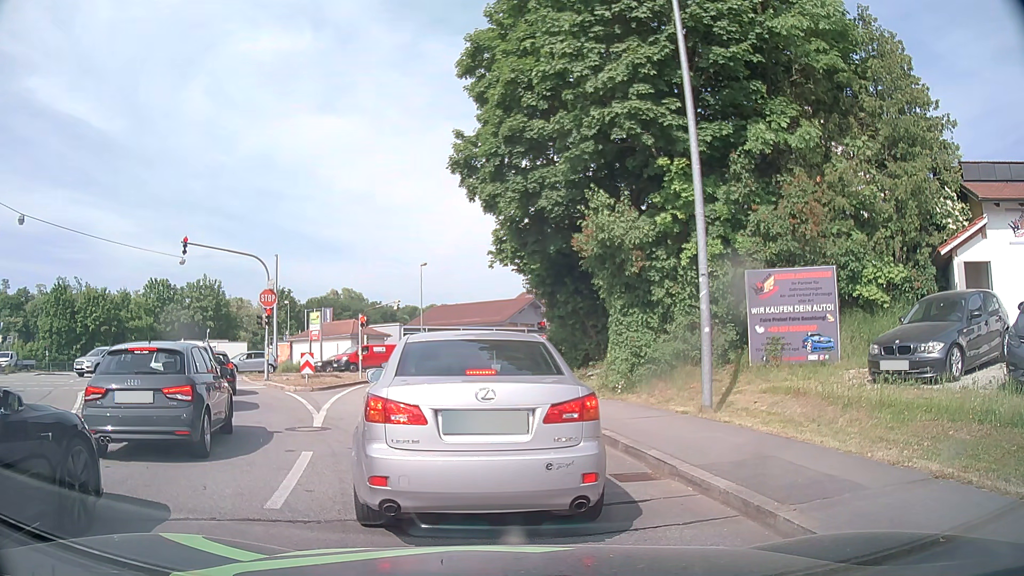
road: tertiary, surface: asphalt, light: Day
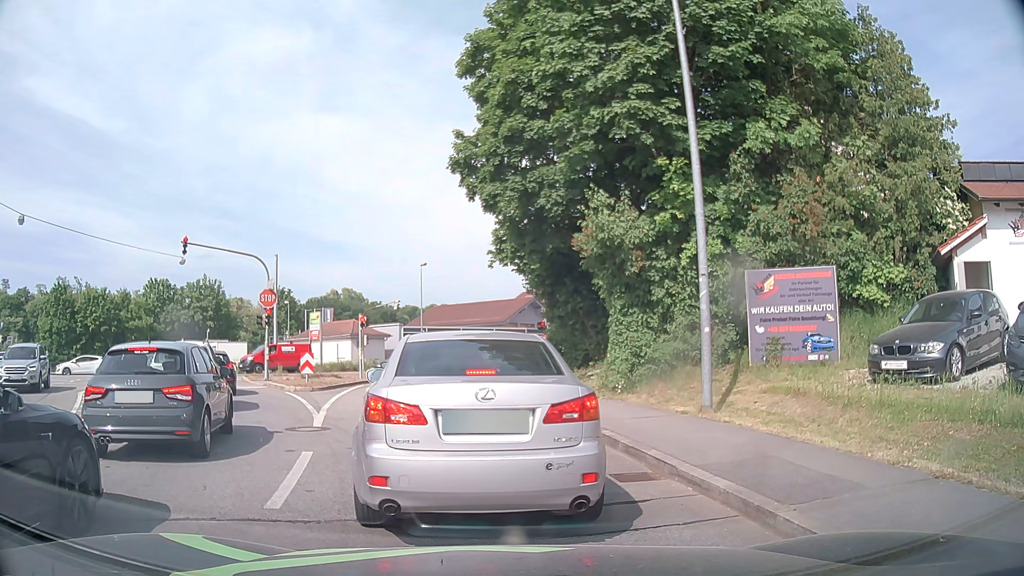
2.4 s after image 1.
(0.0, 0.0) m; 0°
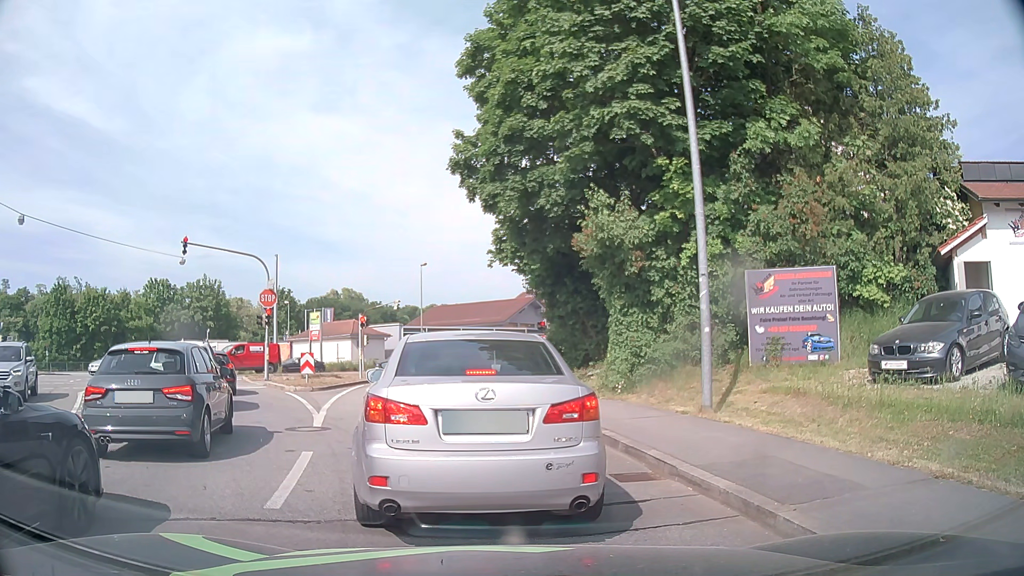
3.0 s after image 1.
(0.0, 0.0) m; 0°
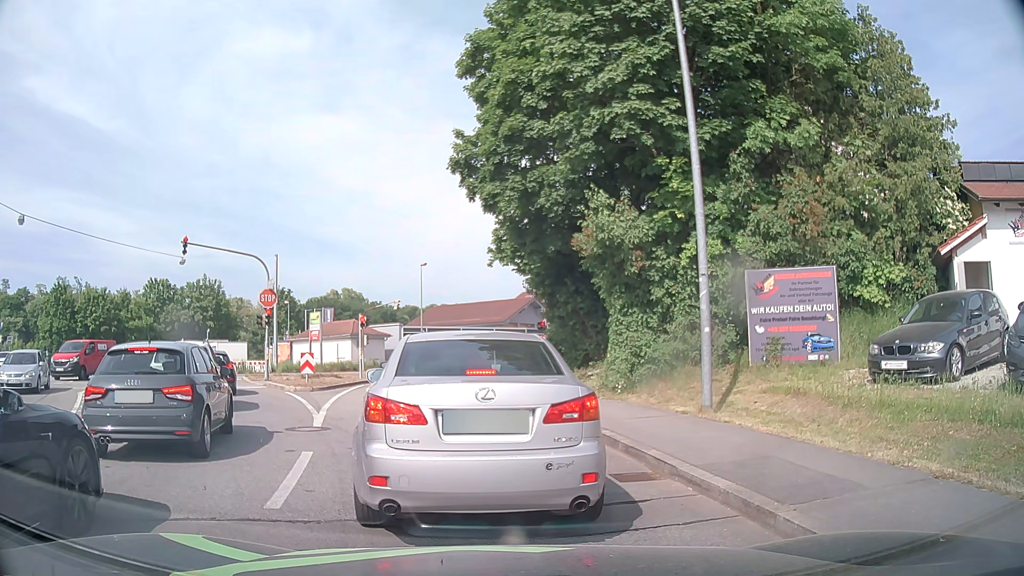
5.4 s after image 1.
(0.0, 0.0) m; 0°
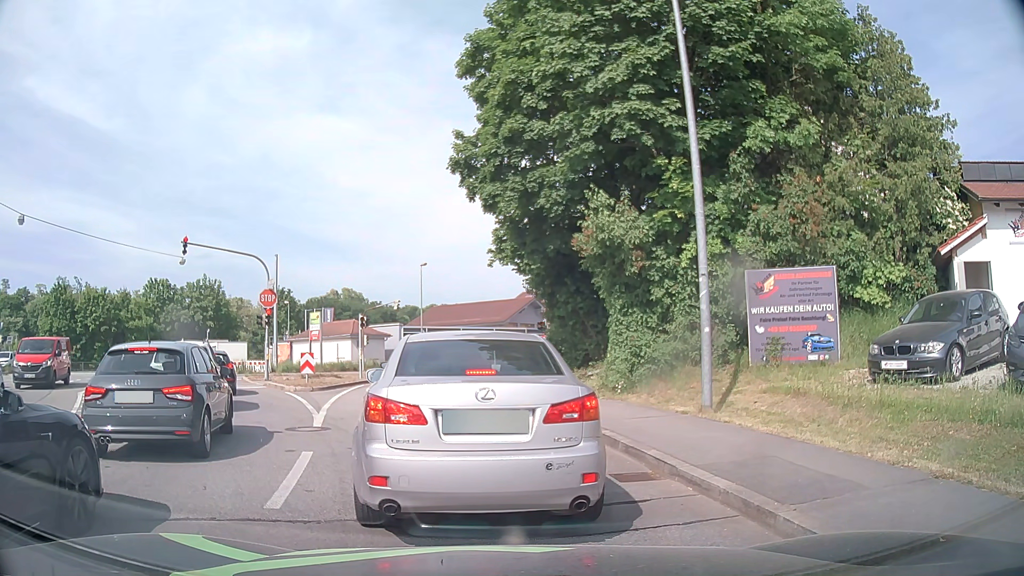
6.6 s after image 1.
(0.0, 0.0) m; 0°
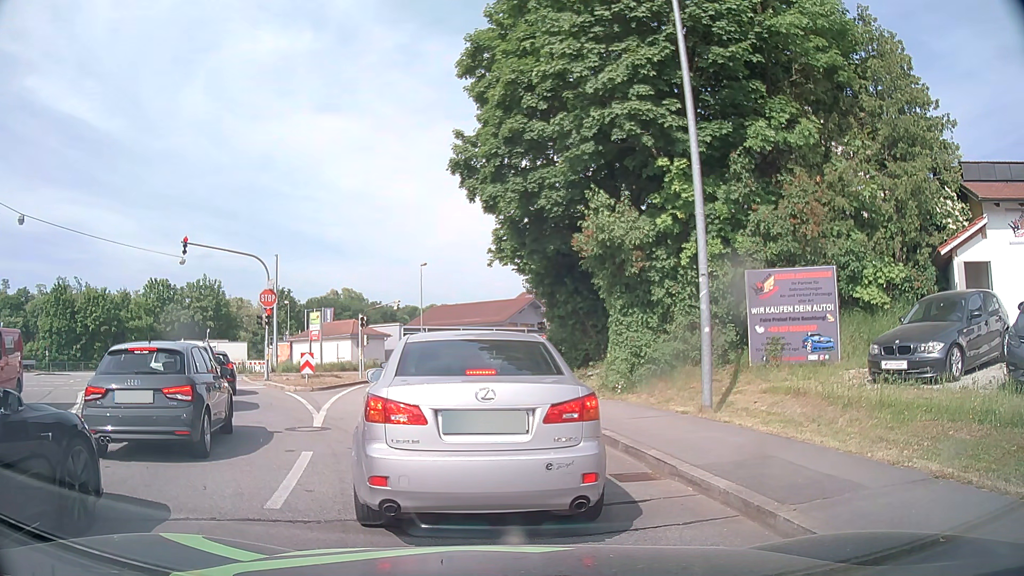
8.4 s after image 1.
(0.0, 0.0) m; 0°
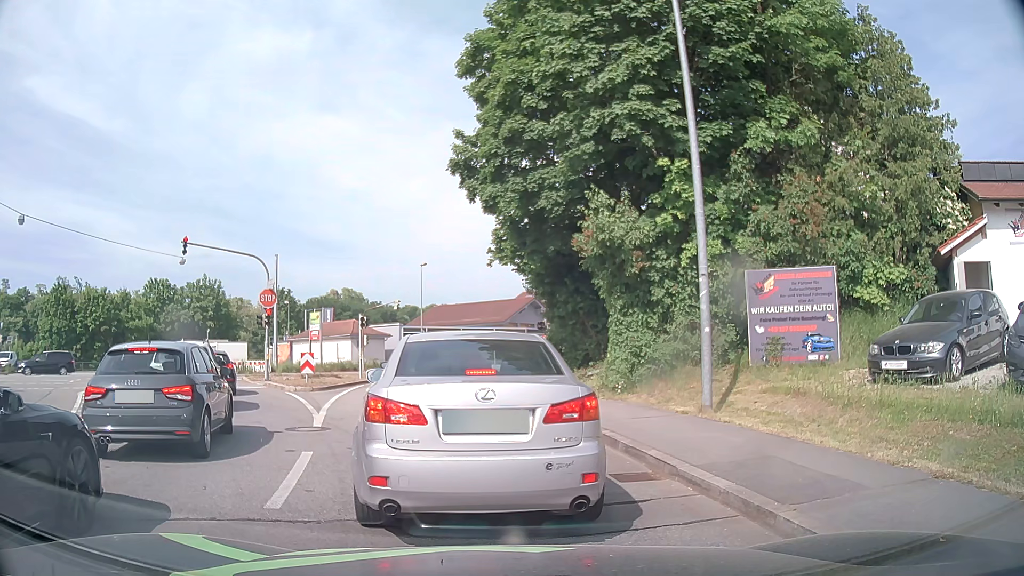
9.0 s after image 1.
(0.0, 0.0) m; 0°
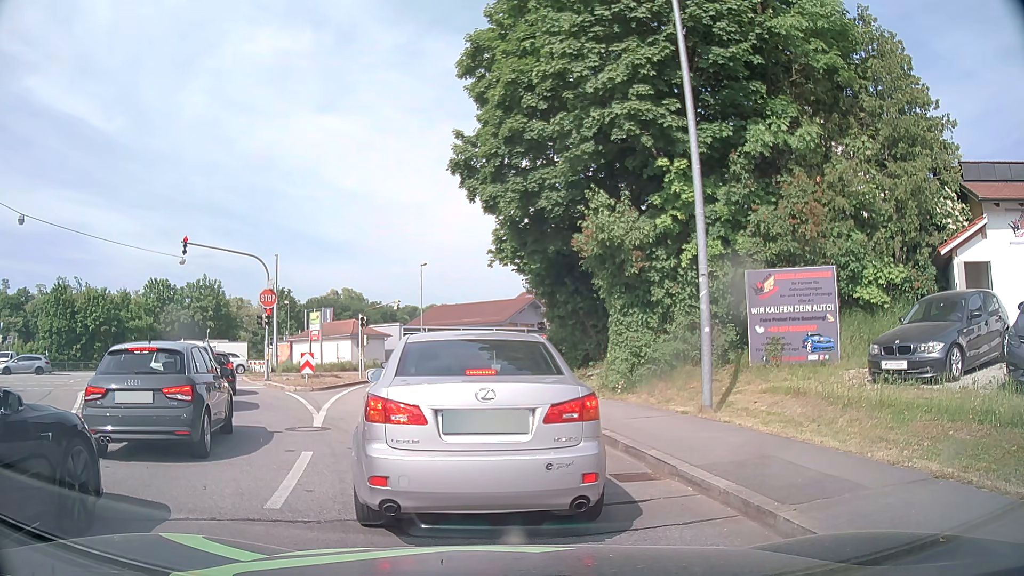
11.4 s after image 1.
(0.0, 0.0) m; 0°
